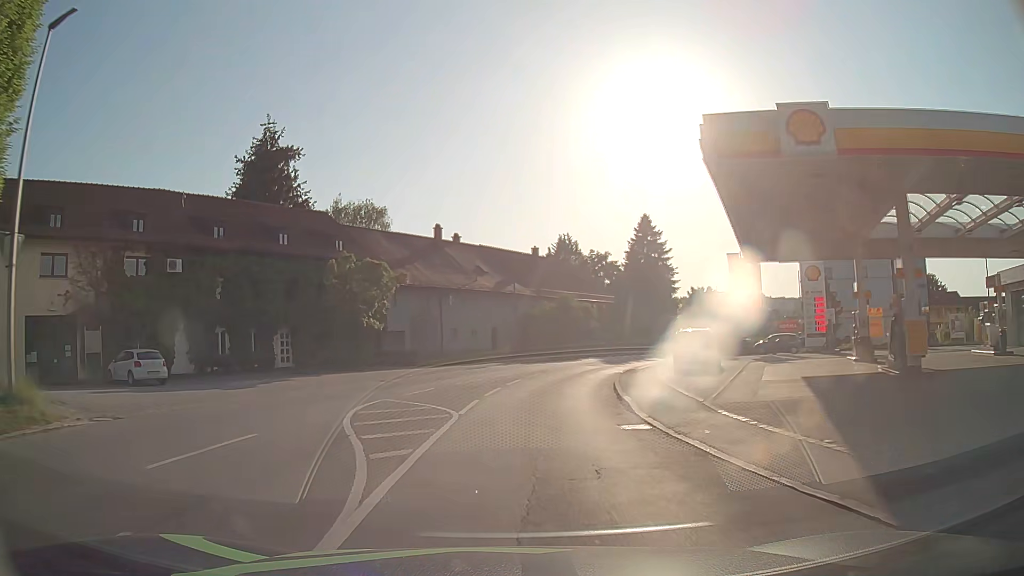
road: tertiary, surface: asphalt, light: Day
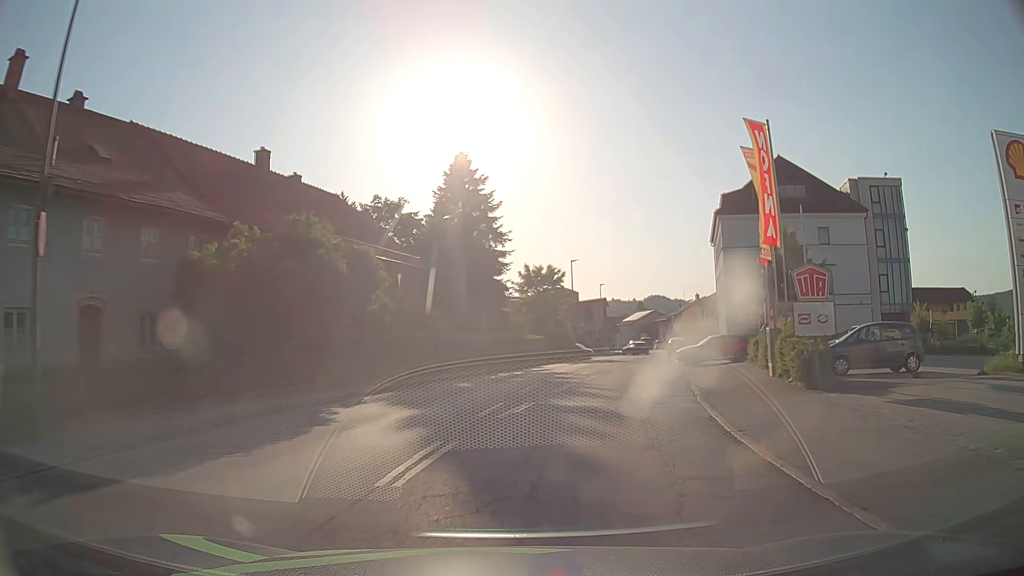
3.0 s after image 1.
(+3.6, +35.6) m; +18°
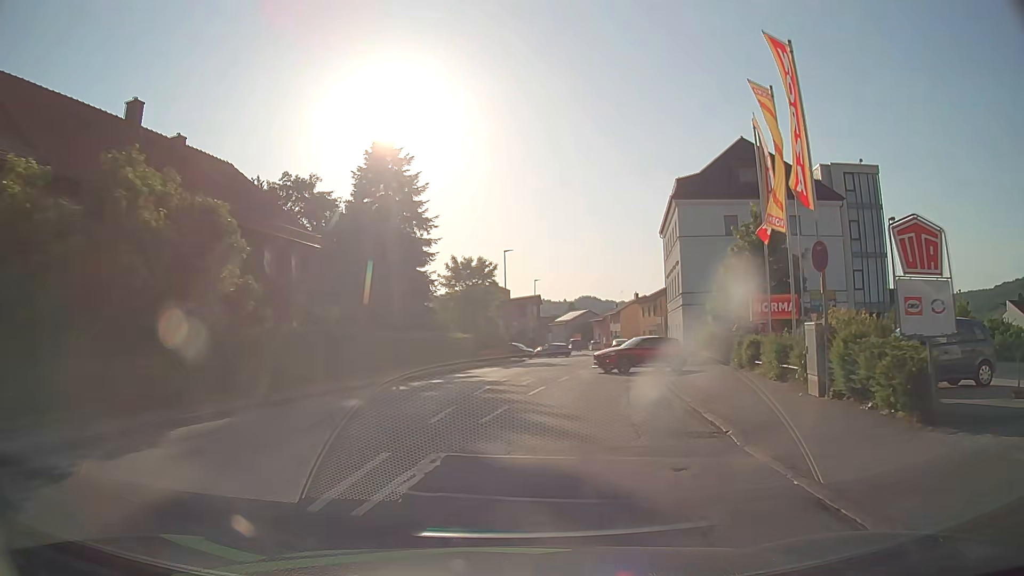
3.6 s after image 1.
(+0.3, +6.9) m; +6°
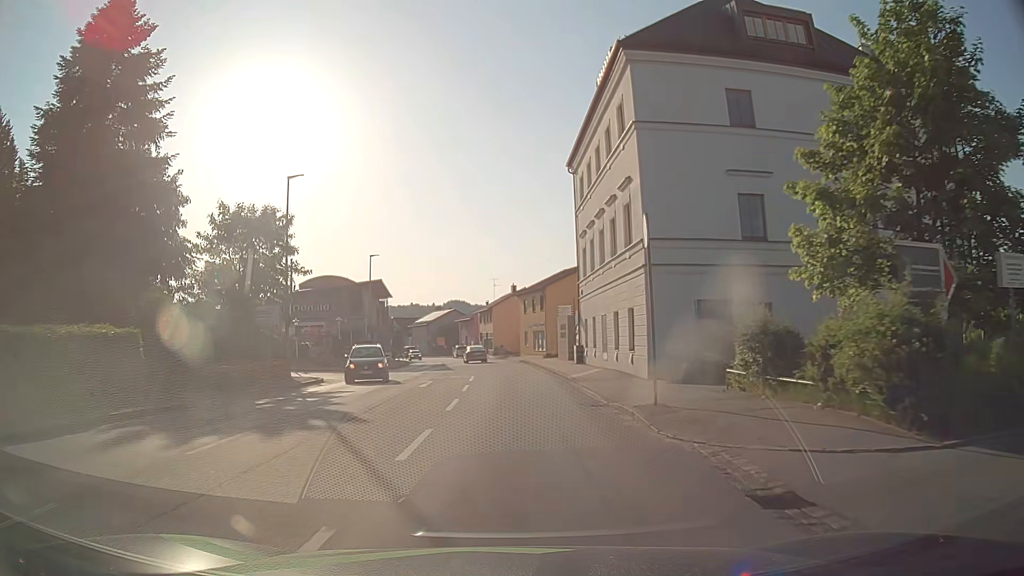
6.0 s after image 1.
(+3.9, +26.6) m; +11°
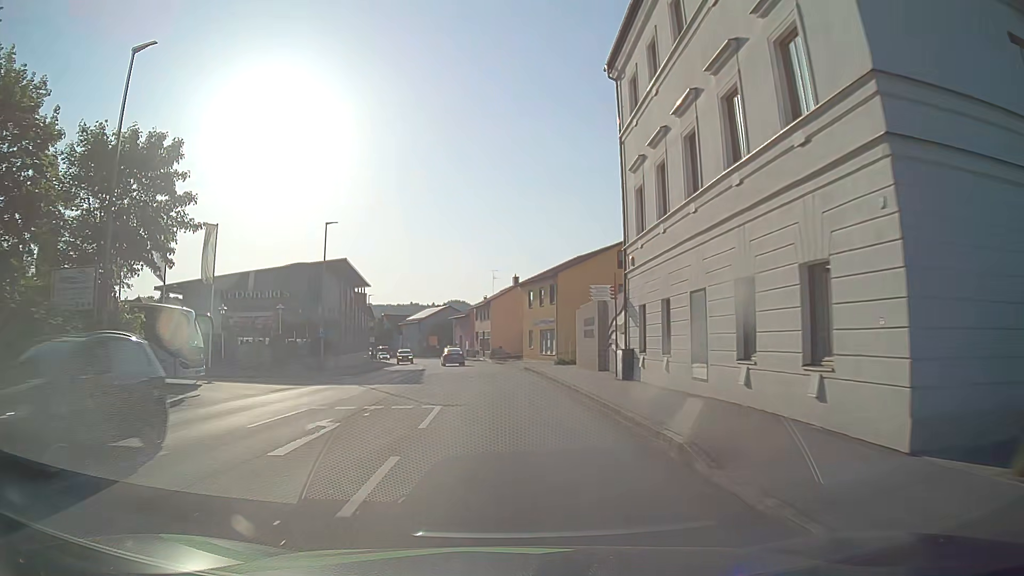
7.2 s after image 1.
(+0.1, +14.8) m; 0°
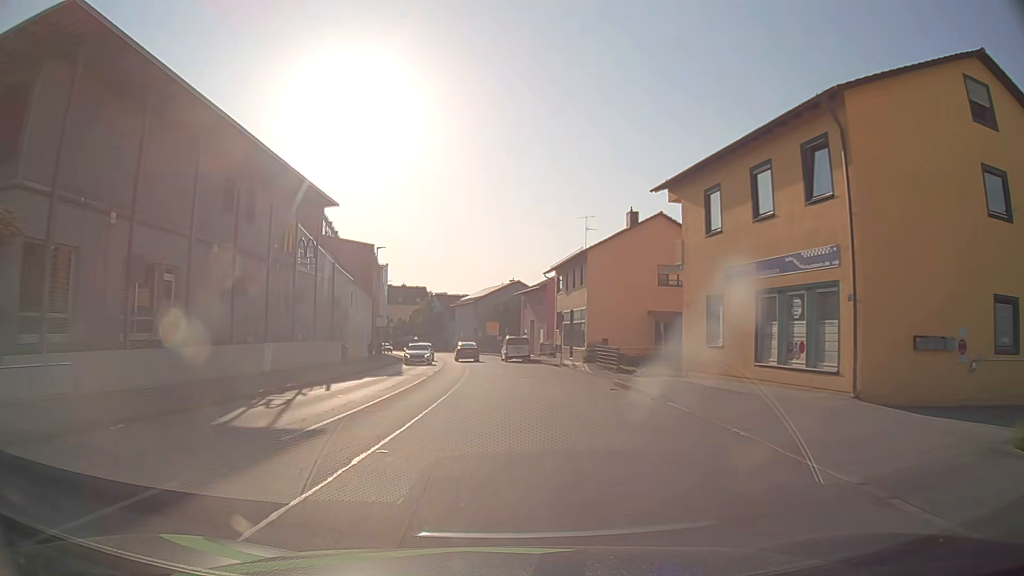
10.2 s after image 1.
(-1.7, +39.9) m; -6°
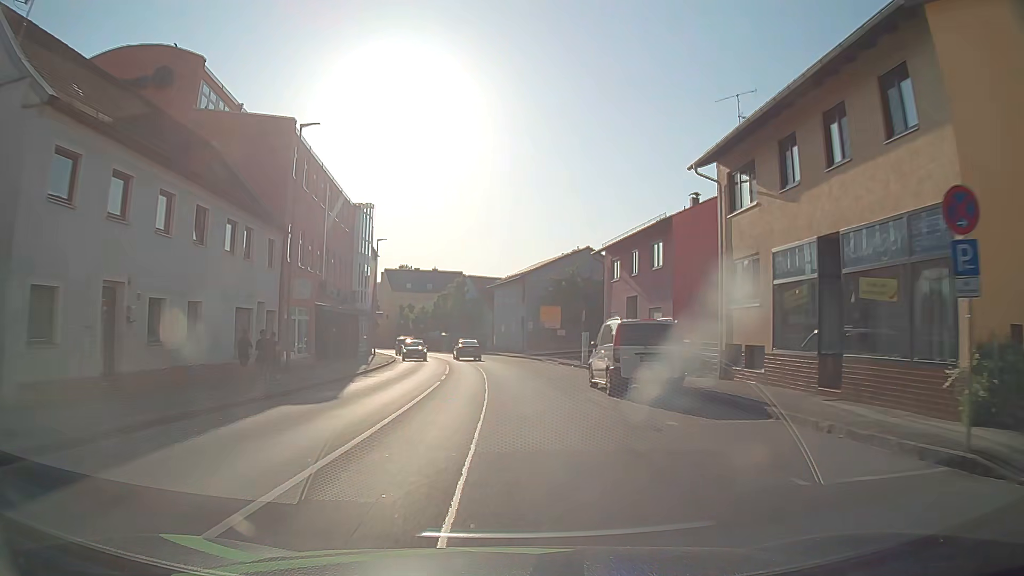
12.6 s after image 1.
(-1.2, +33.2) m; -4°
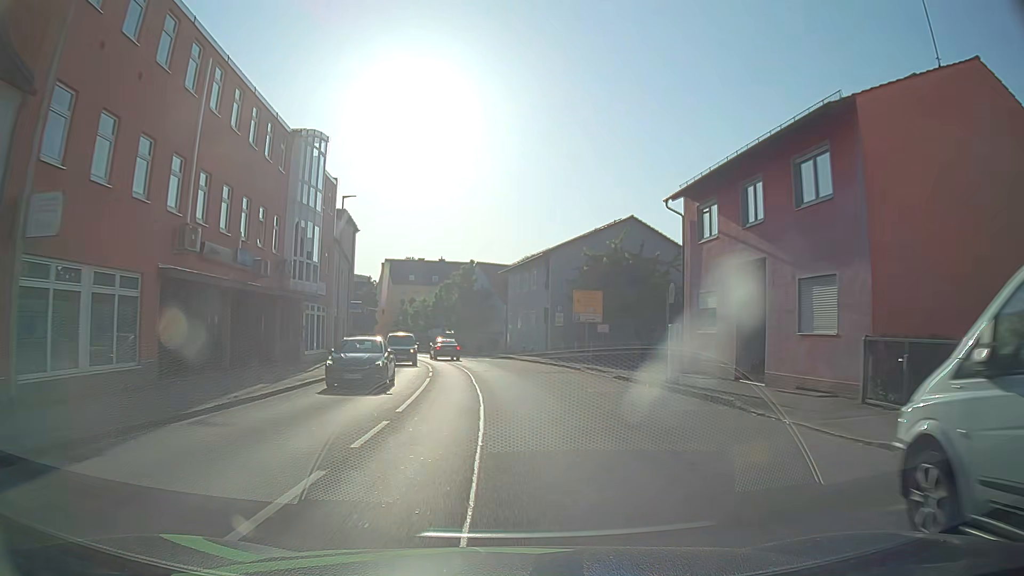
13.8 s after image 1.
(-0.2, +16.0) m; -1°
(0, +10) (0, +20) (-1, +30) (-1, +40) (-3, +50) (-4, +60) (-7, +69) (-11, +79) (-15, +88) (-19, +97) m
